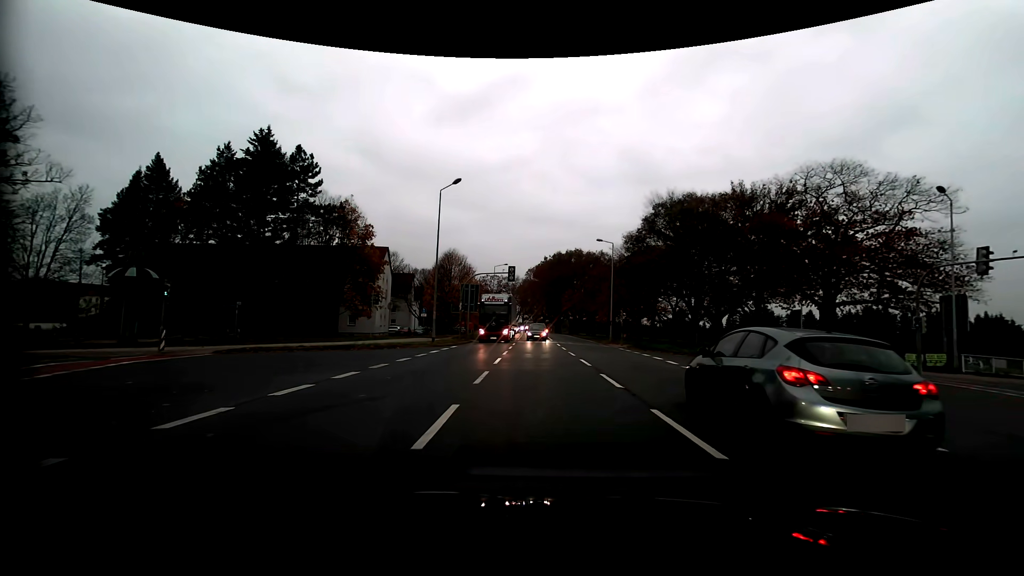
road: primary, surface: asphalt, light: Day
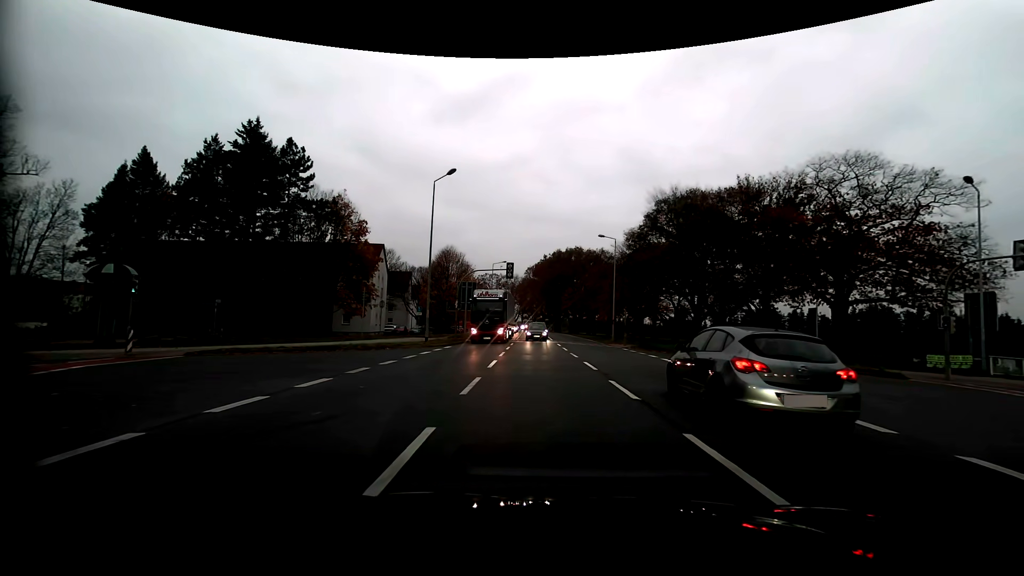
(0.0, +1.9) m; -1°
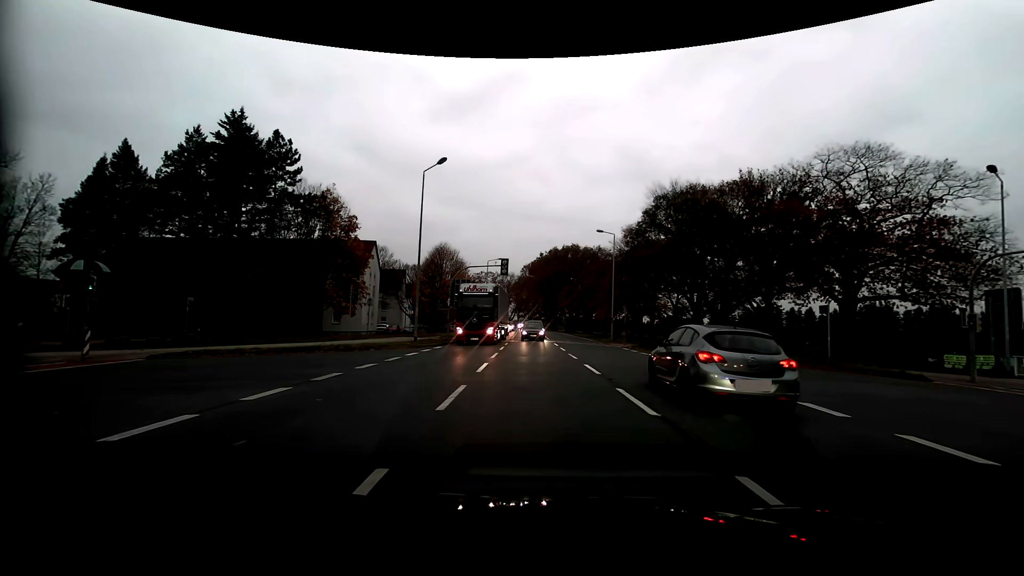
(0.0, +1.8) m; +1°
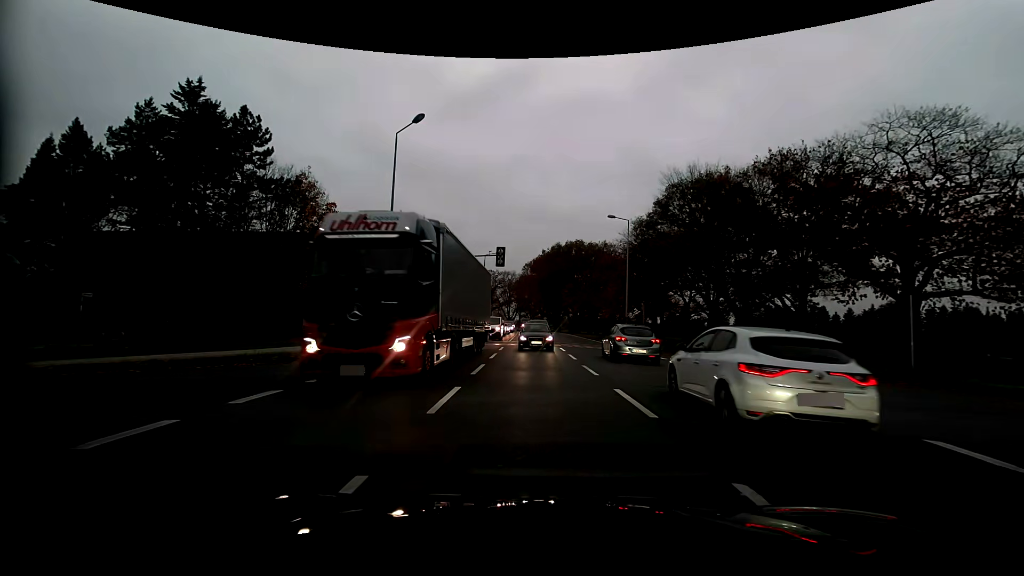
(0.0, +6.1) m; +1°
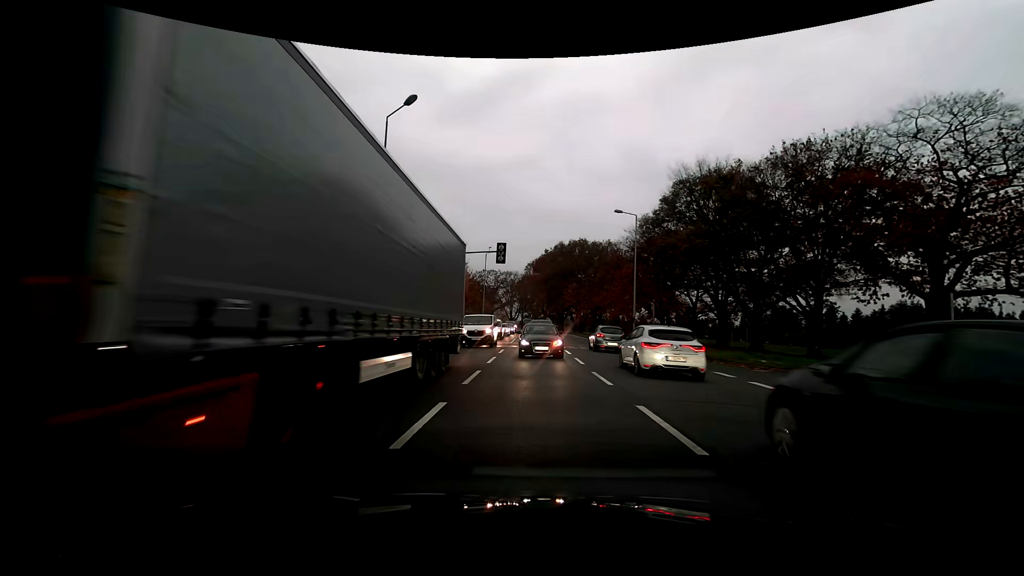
(-0.1, +1.9) m; -2°
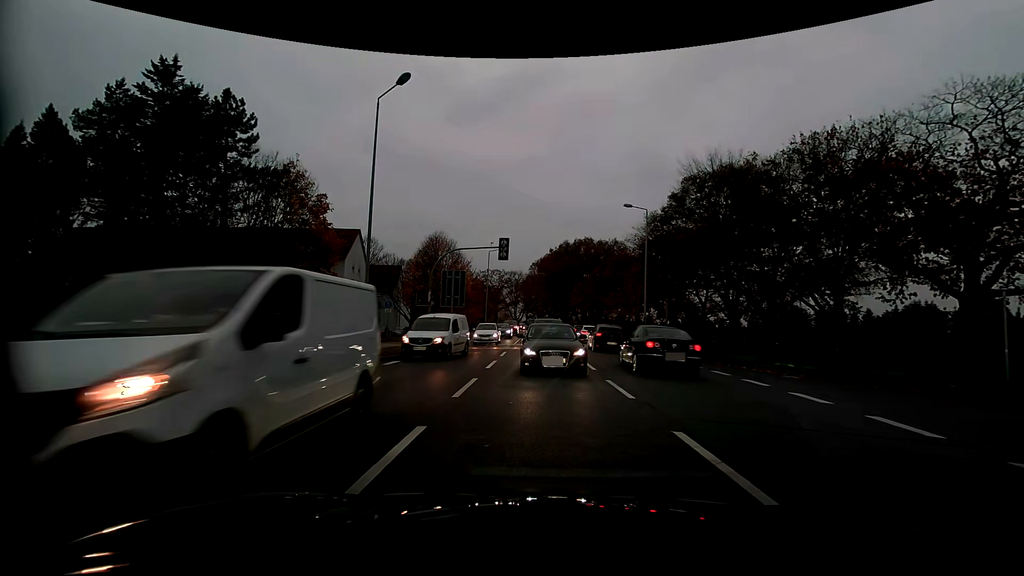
(0.0, +1.8) m; 0°
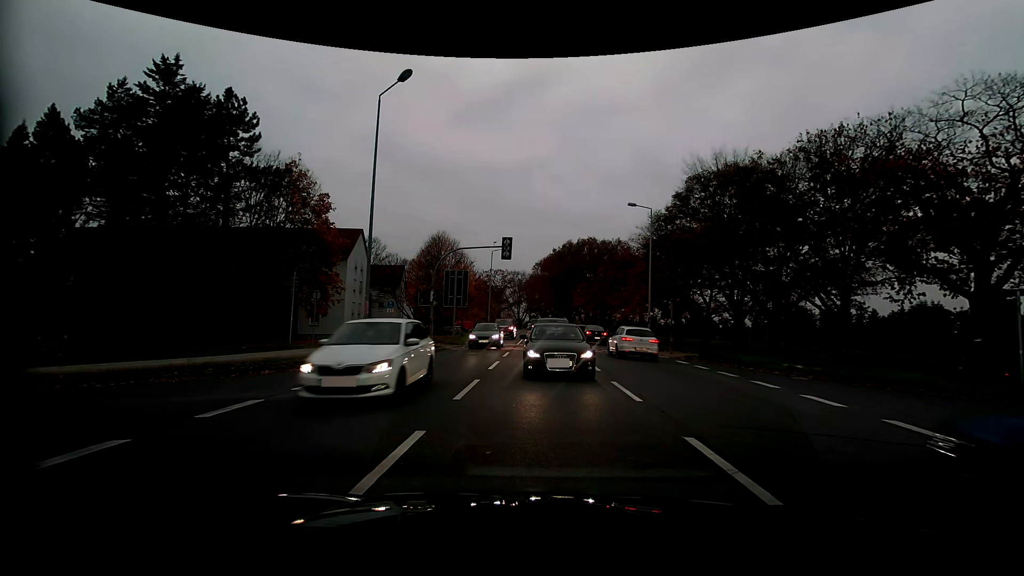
(0.0, +0.3) m; 0°
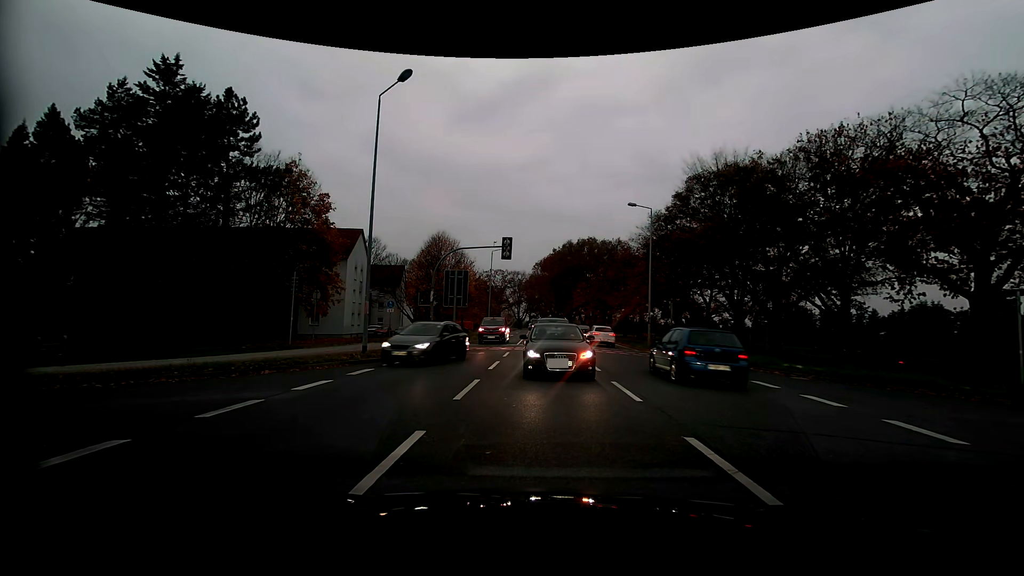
(0.0, 0.0) m; 0°
(-5, +8) (-15, +8) (-25, +6) (-34, +2) (-43, -2) (-52, -6) (-62, -9) (-71, -13) (-80, -17) (-90, -20) m
